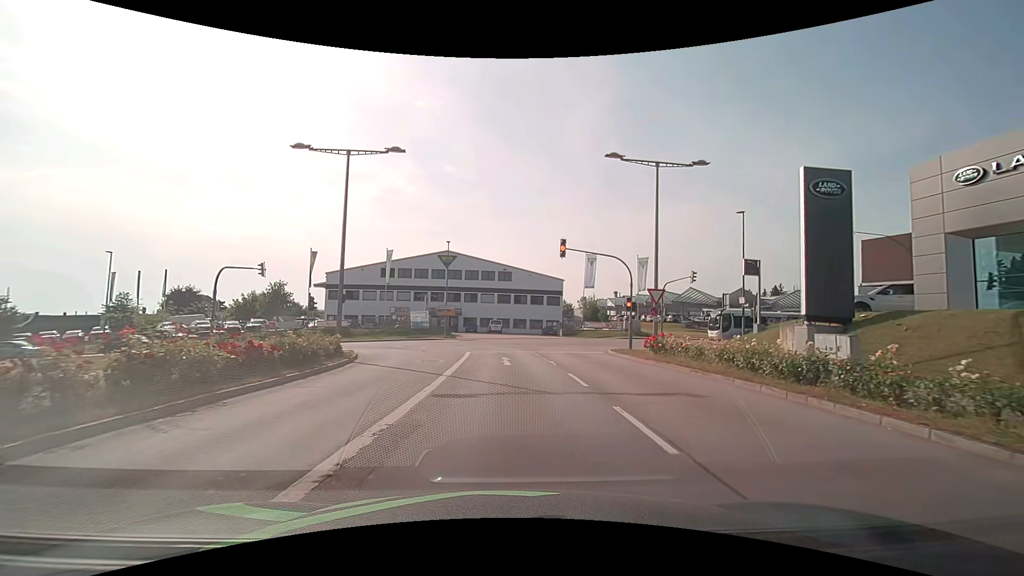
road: secondary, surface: asphalt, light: Day
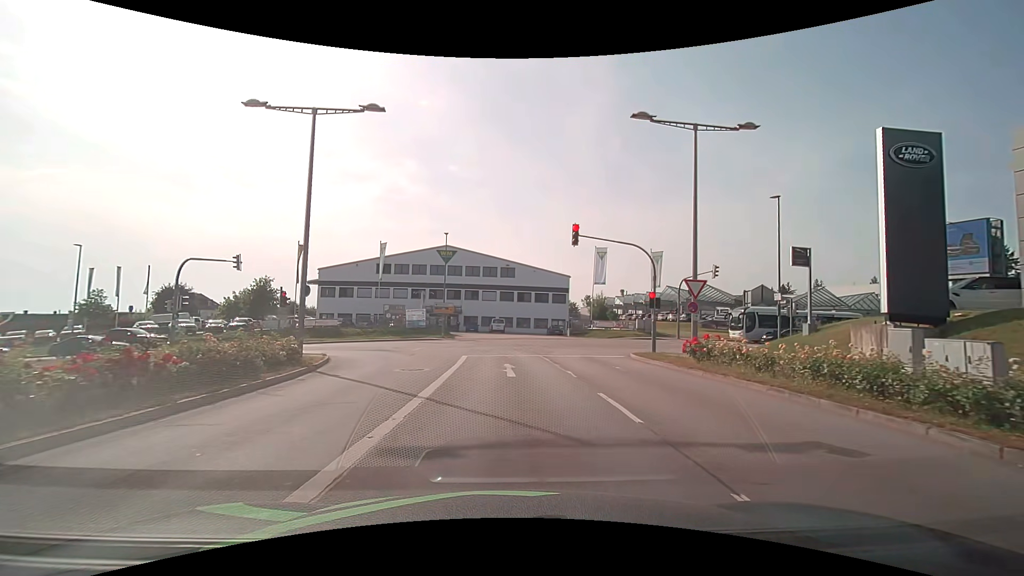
(0.0, +4.2) m; +1°
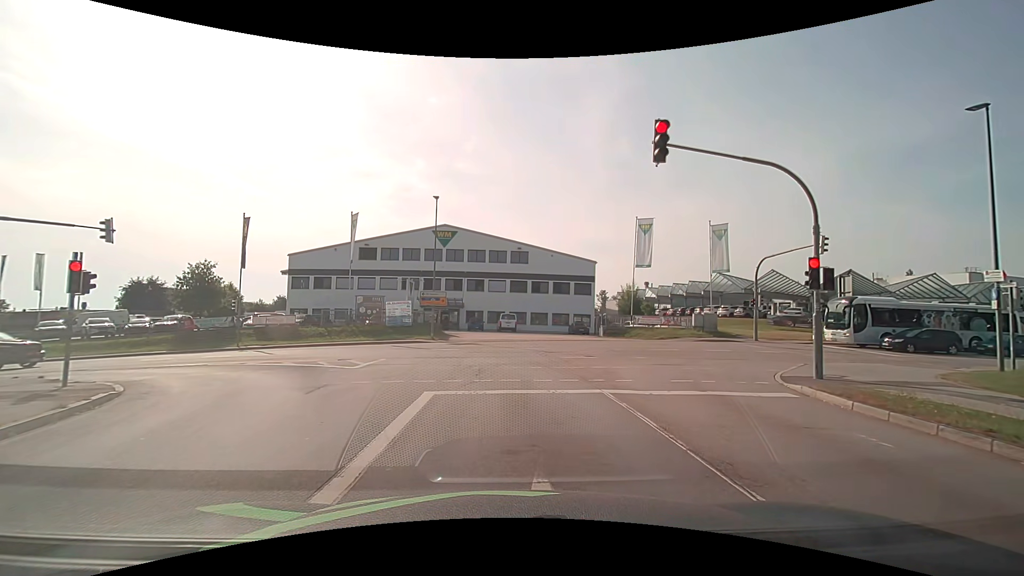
(-0.2, +12.8) m; -1°
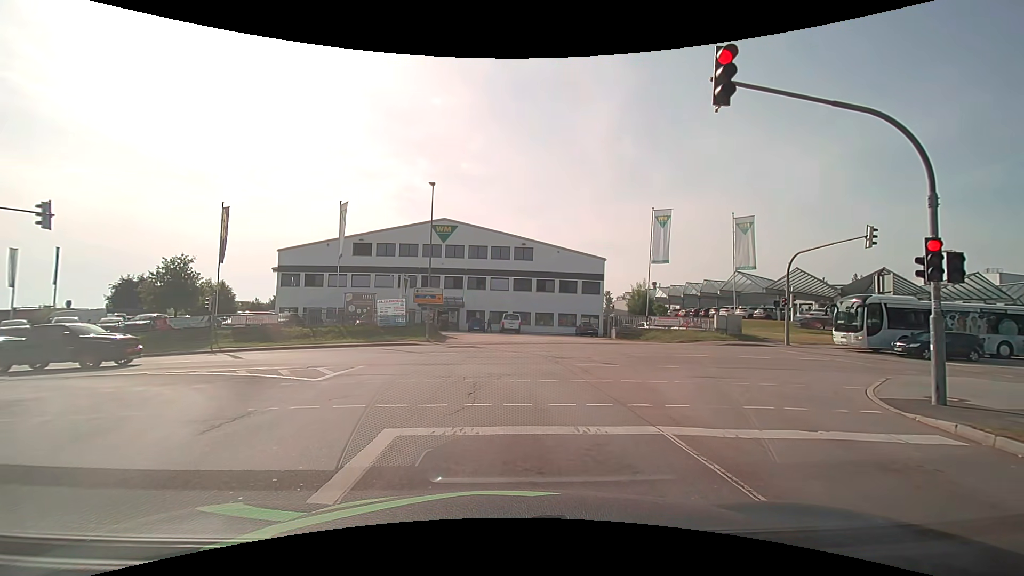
(0.0, +3.4) m; +1°
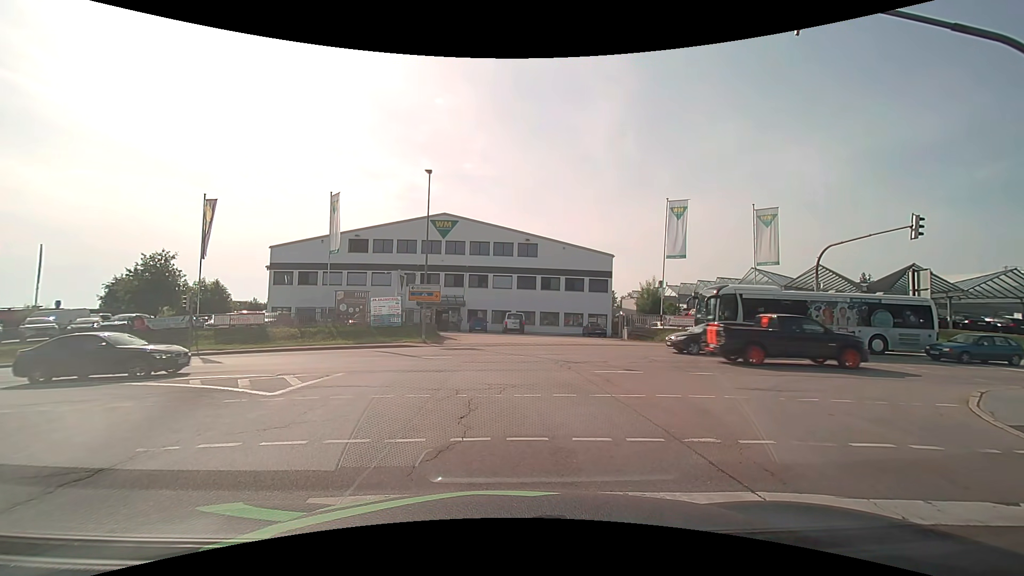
(0.0, +2.5) m; -1°
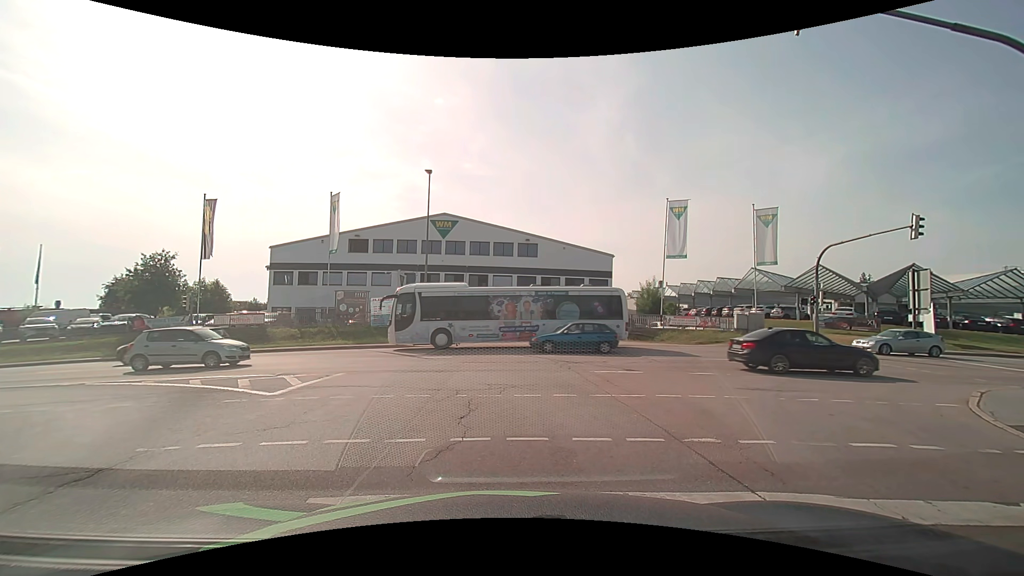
(0.0, +0.1) m; 0°
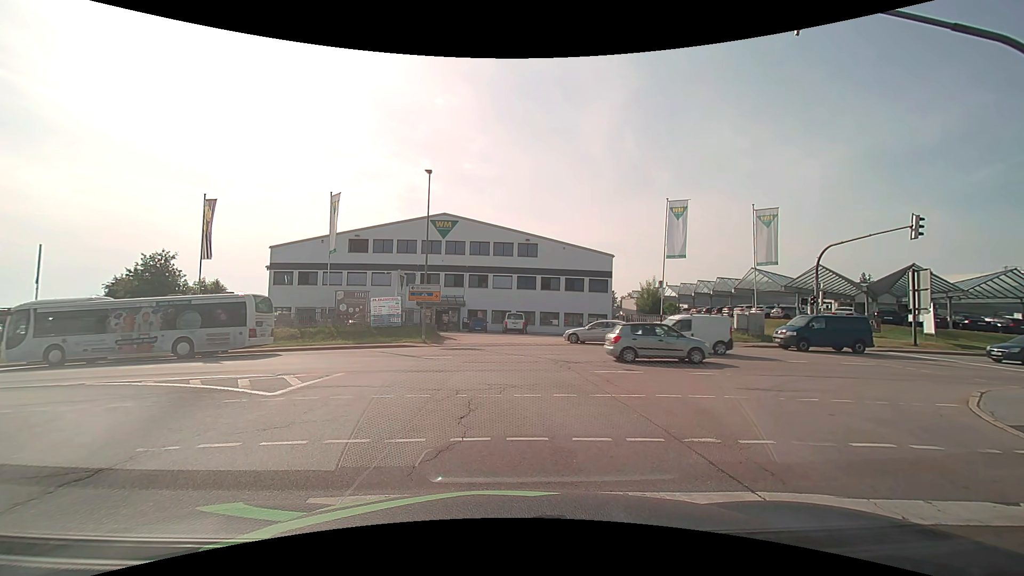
(0.0, 0.0) m; 0°
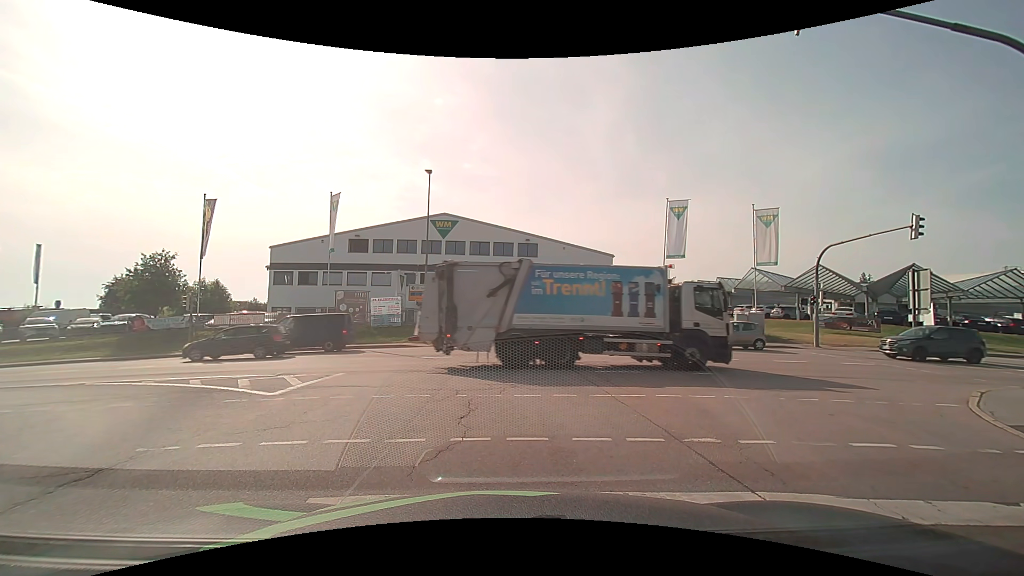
(0.0, 0.0) m; 0°
